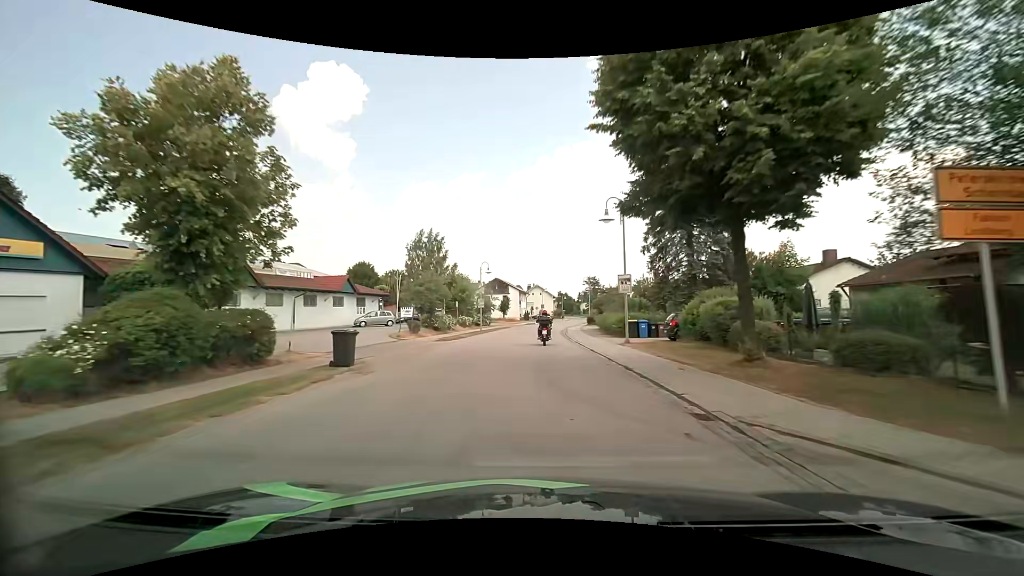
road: secondary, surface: asphalt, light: Day
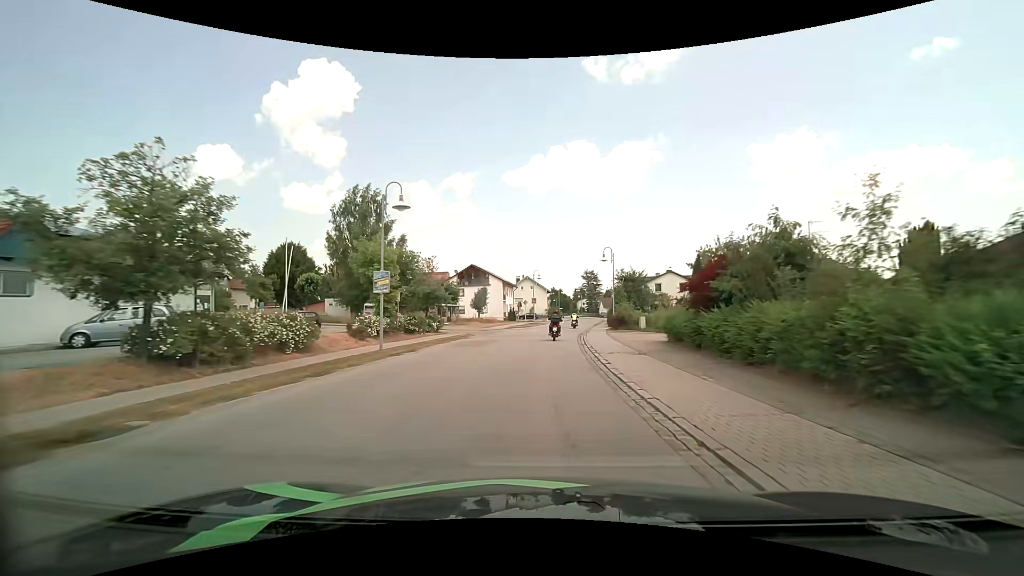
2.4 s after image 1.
(+0.4, +29.9) m; +2°
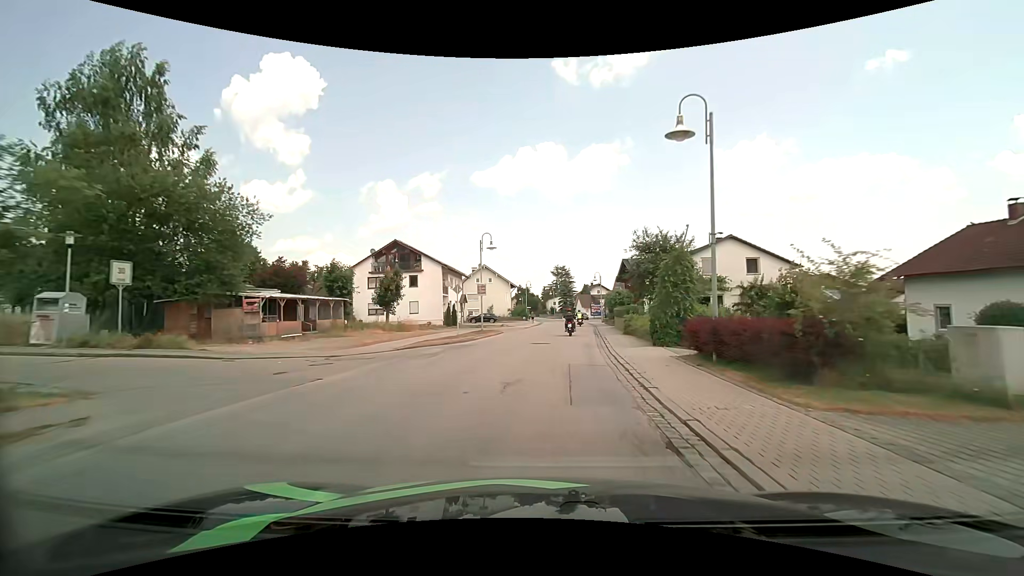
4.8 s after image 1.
(+0.6, +30.1) m; +3°
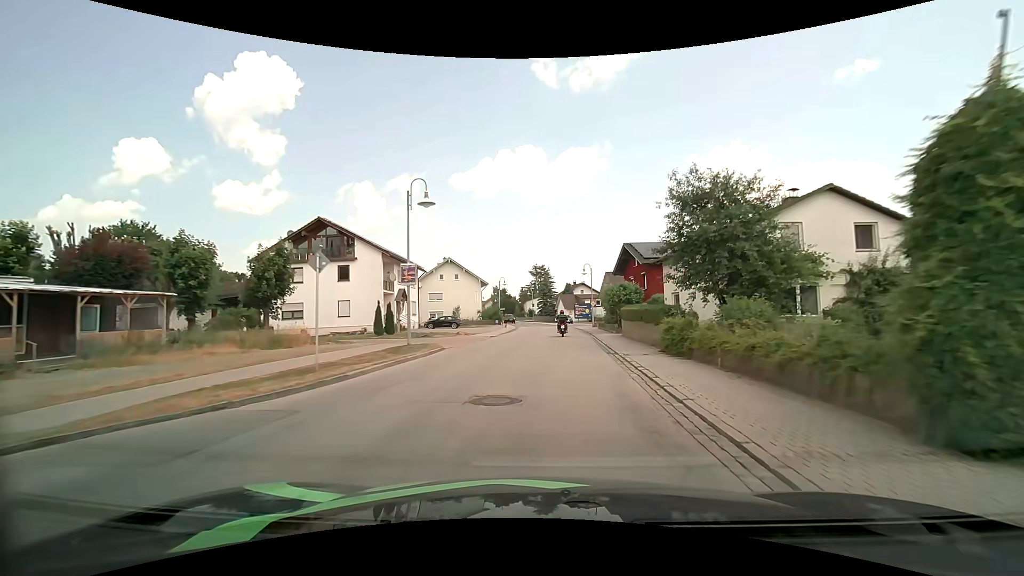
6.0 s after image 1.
(+0.4, +14.9) m; +2°
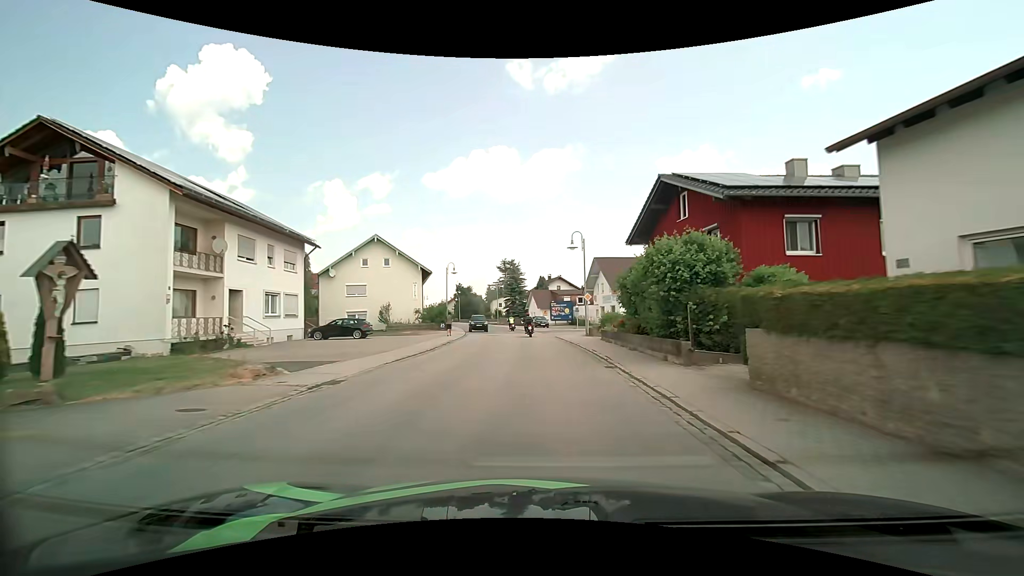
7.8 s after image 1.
(+0.8, +22.0) m; +4°
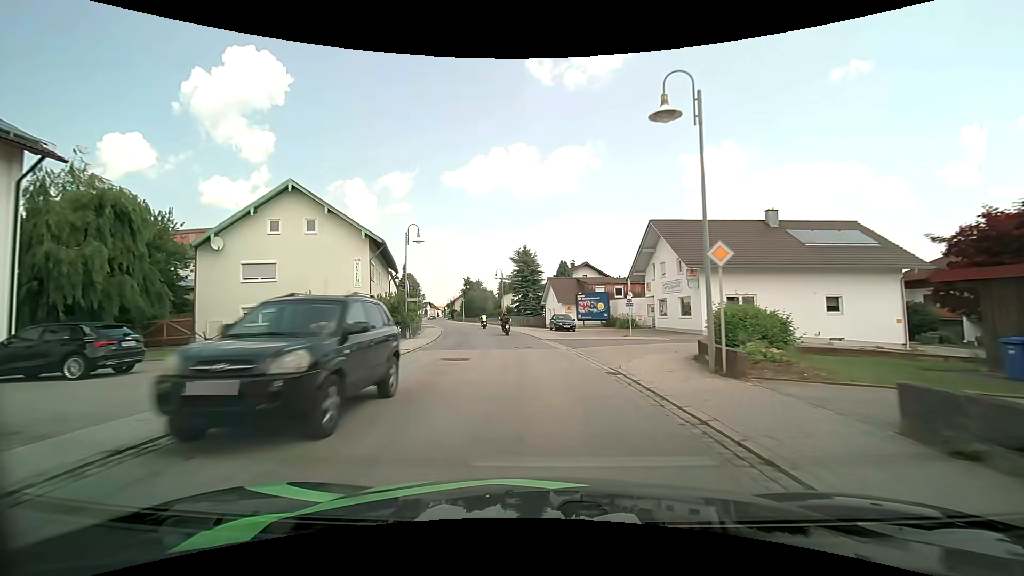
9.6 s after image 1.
(-0.2, +21.9) m; -2°
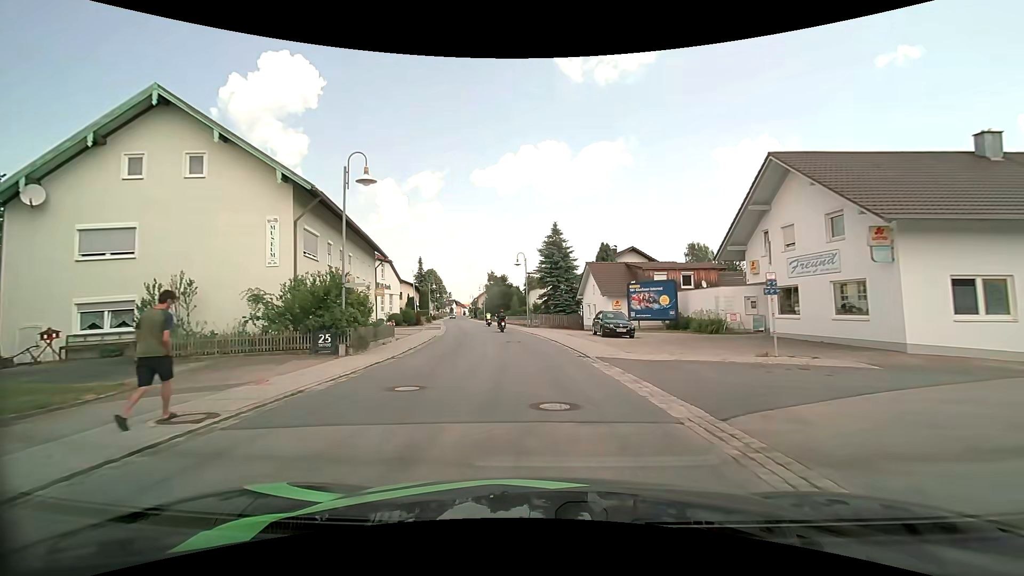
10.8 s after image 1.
(-0.4, +14.3) m; -3°
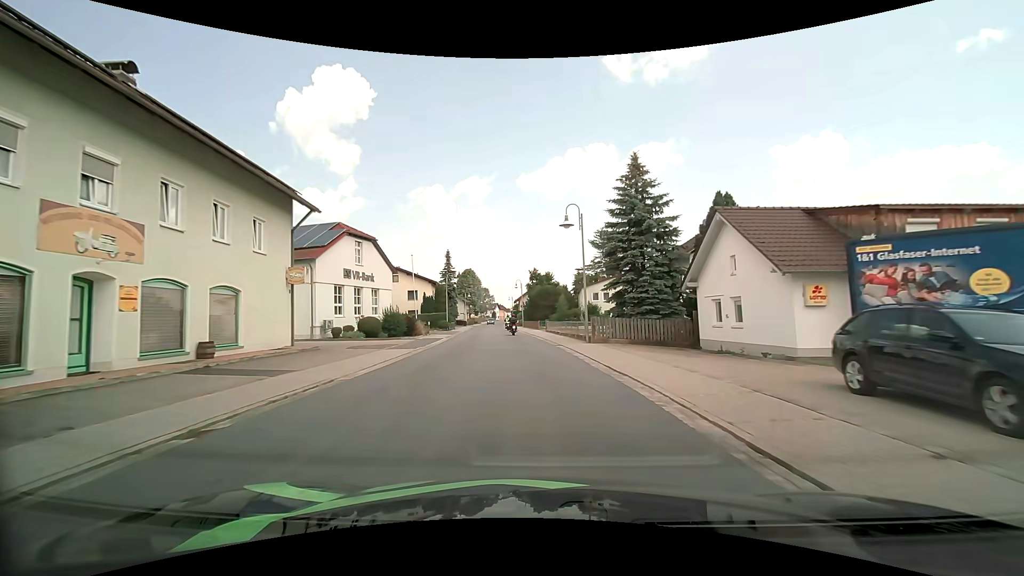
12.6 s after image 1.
(-1.0, +21.5) m; -6°
(0, +10) (-1, +20) (-1, +30) (-2, +40) (-3, +50) (-4, +60) (-5, +70) (-6, +80) (-8, +90) (-9, +100) m
